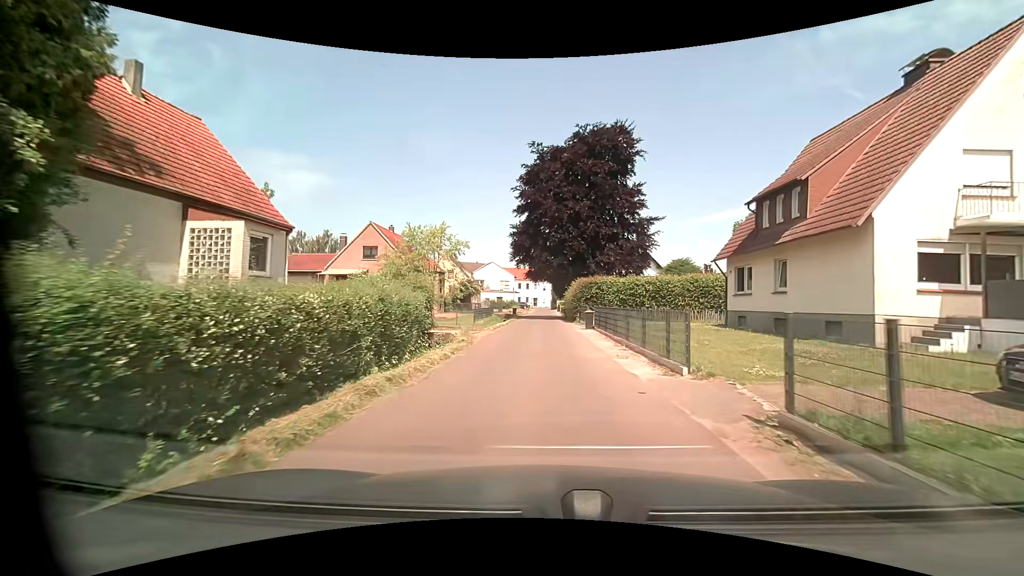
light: Day
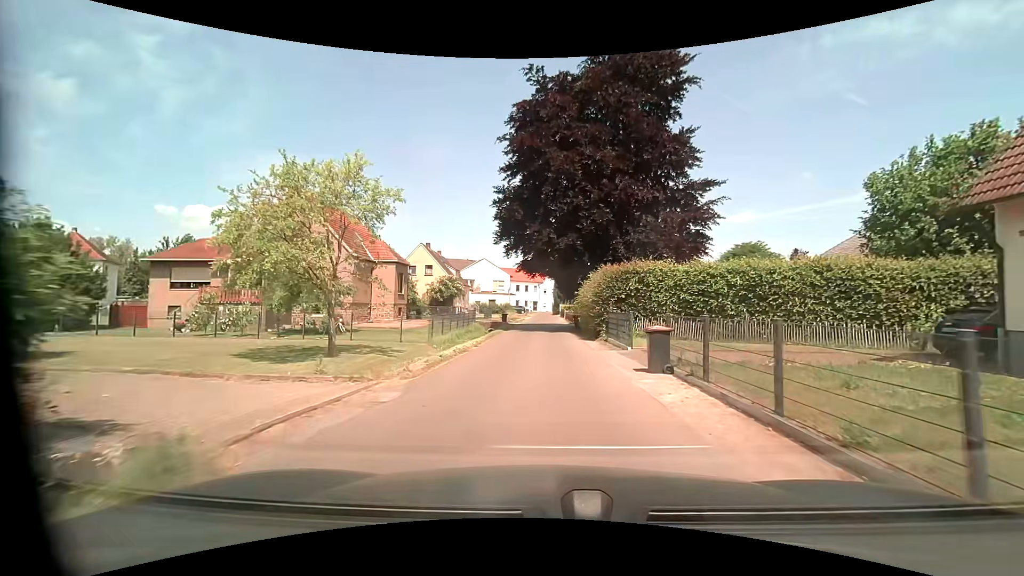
(0.0, +15.2) m; 0°
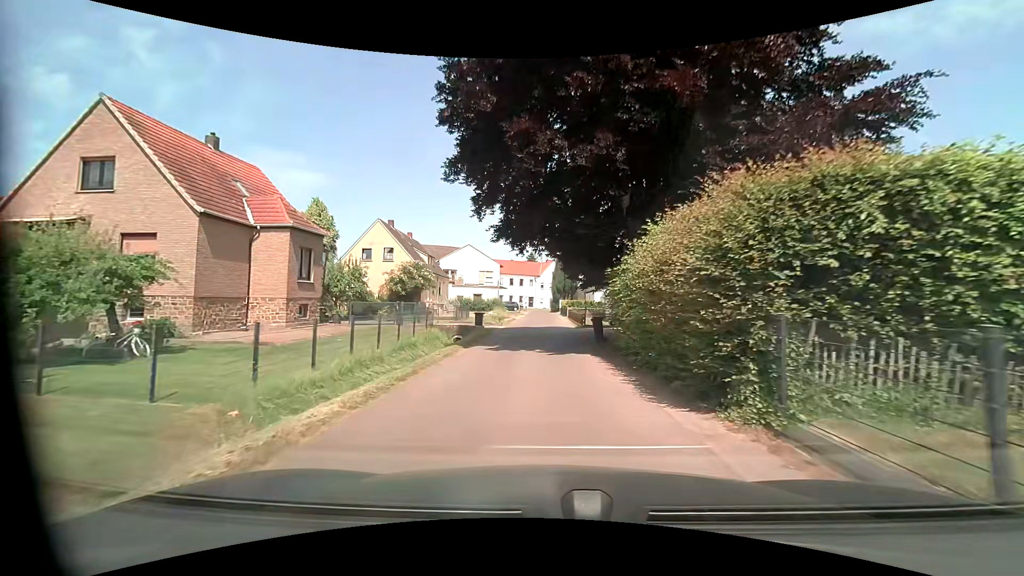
(+0.1, +14.9) m; +1°
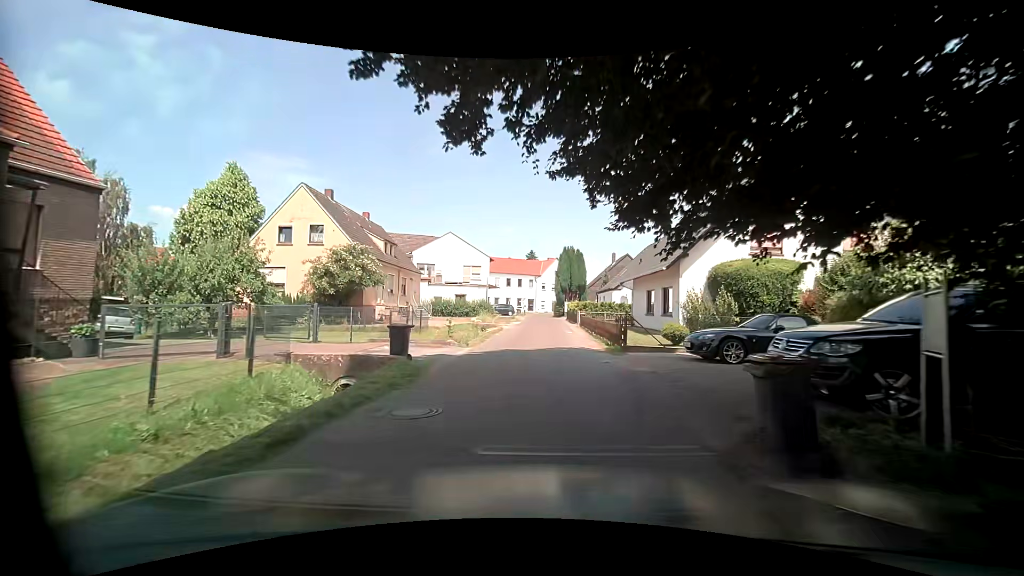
(0.0, +15.0) m; 0°
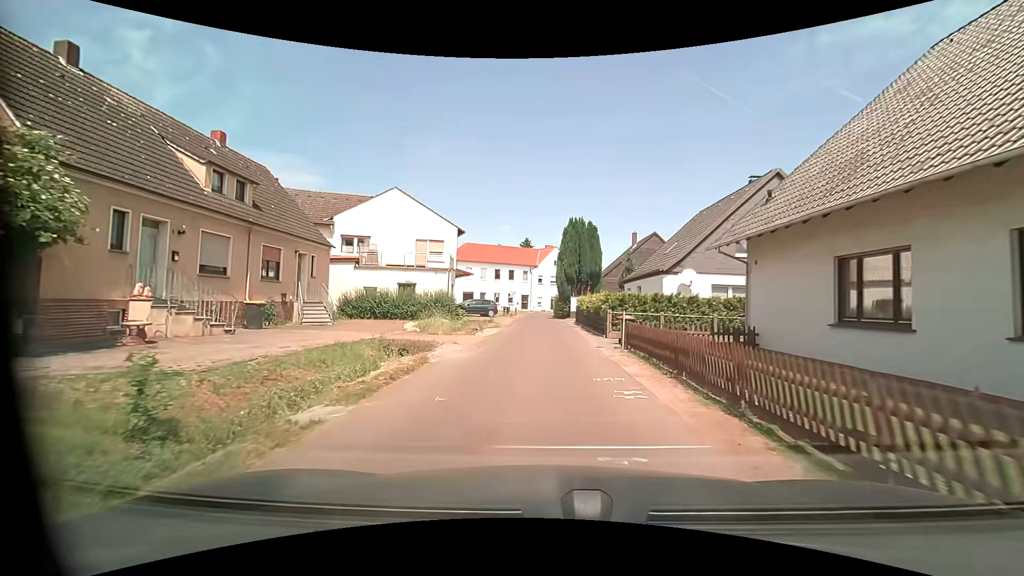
(0.0, +20.1) m; 0°
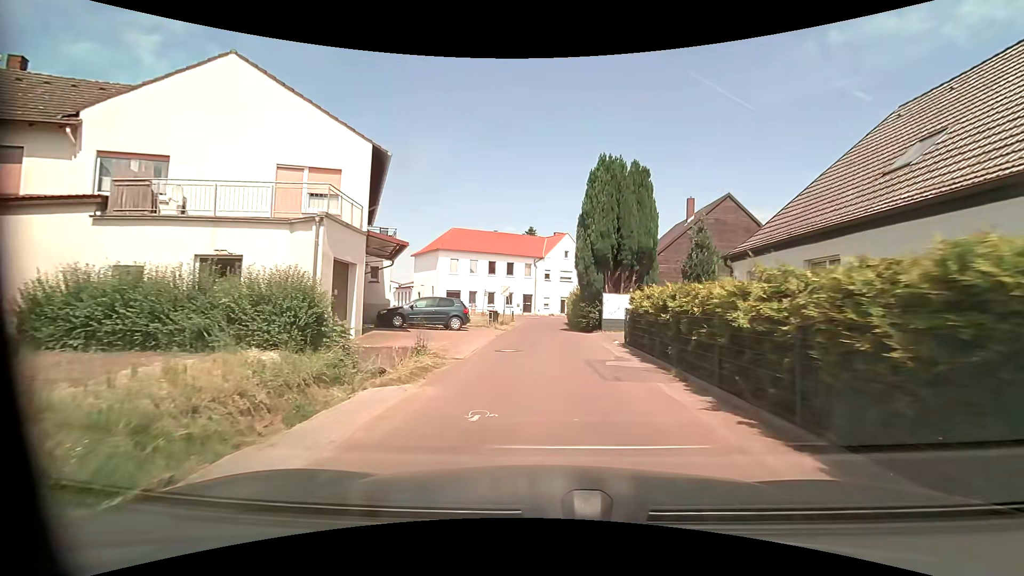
(-0.1, +19.9) m; -1°
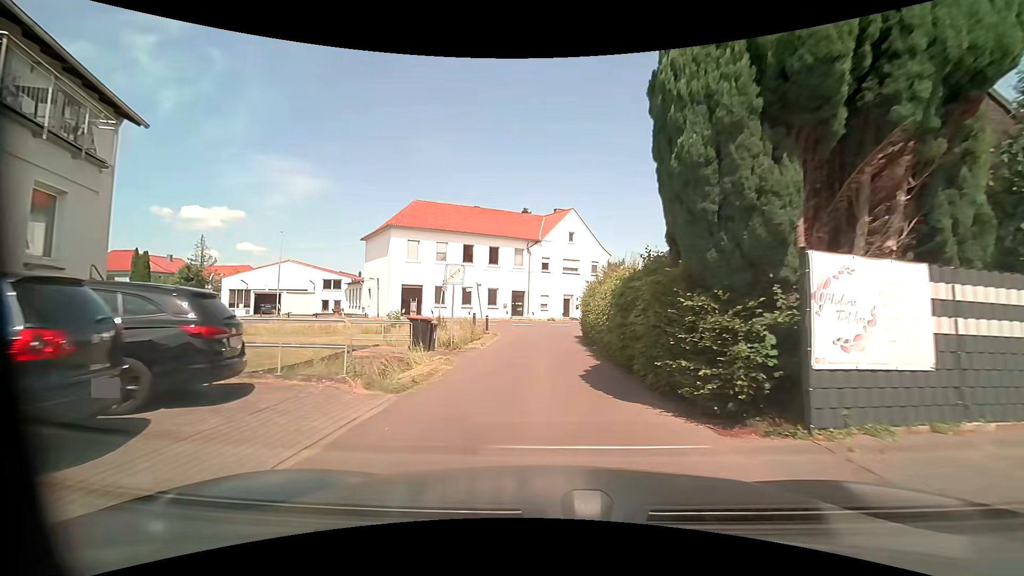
(+0.2, +19.4) m; 0°
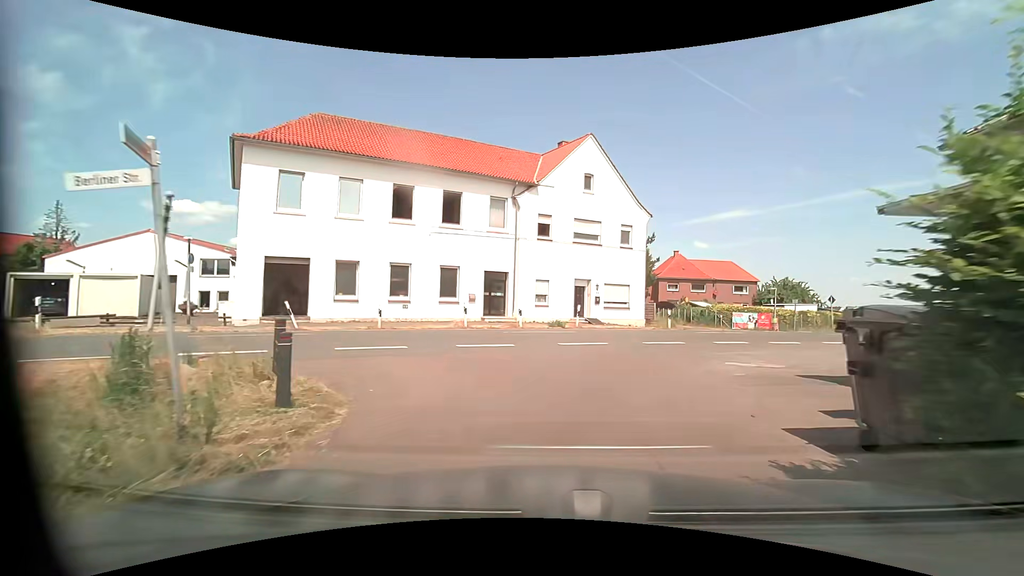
(-0.2, +22.1) m; +2°
(+1, +10) (+5, +19) (+12, +26) (+20, +31) (+29, +37) (+37, +42) (+46, +47) (+54, +53) (+63, +58) (+71, +63) m
